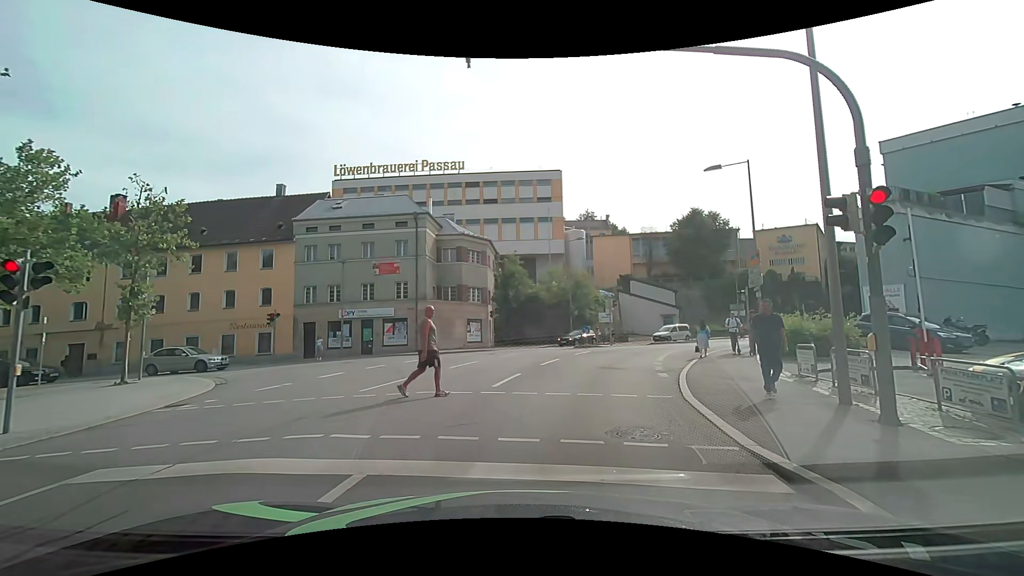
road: residential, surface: asphalt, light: Day
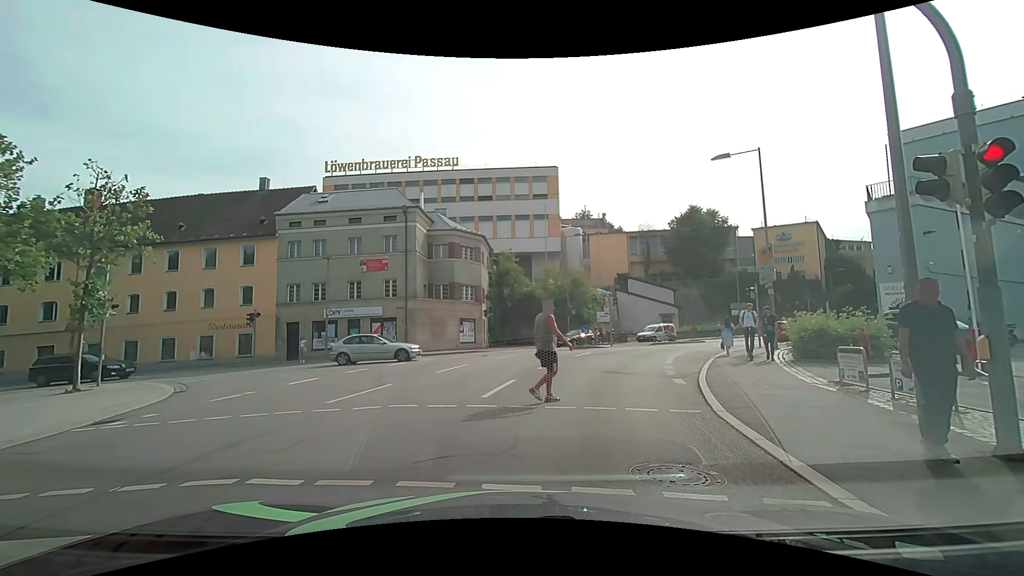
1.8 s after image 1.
(0.0, +1.7) m; -2°
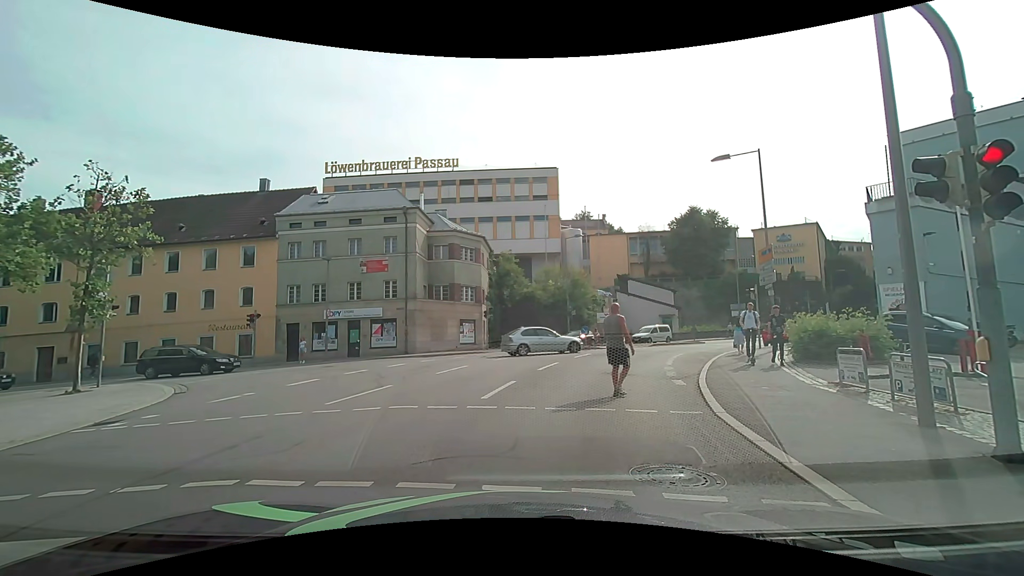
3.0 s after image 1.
(0.0, +0.1) m; 0°
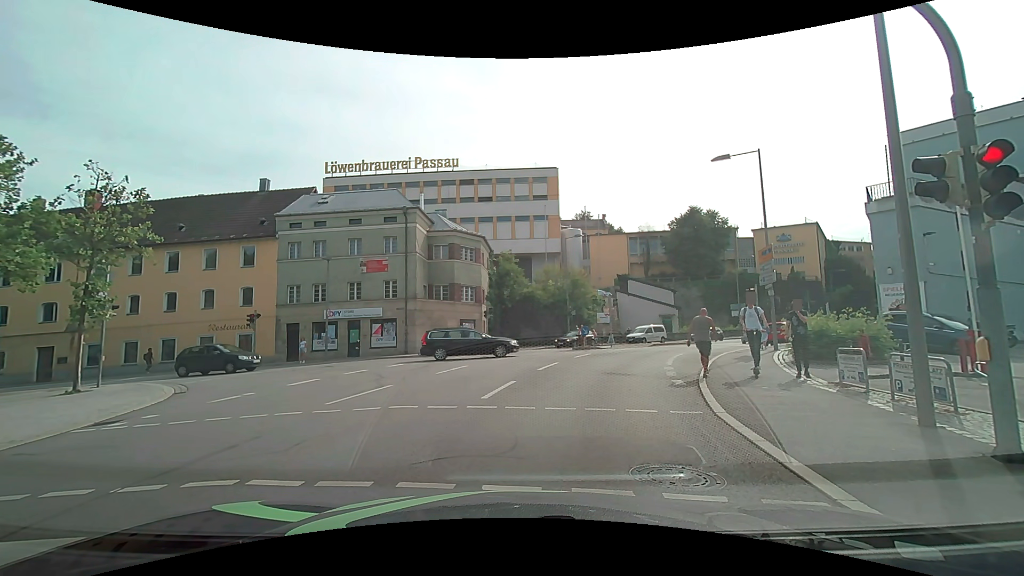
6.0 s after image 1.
(0.0, 0.0) m; 0°
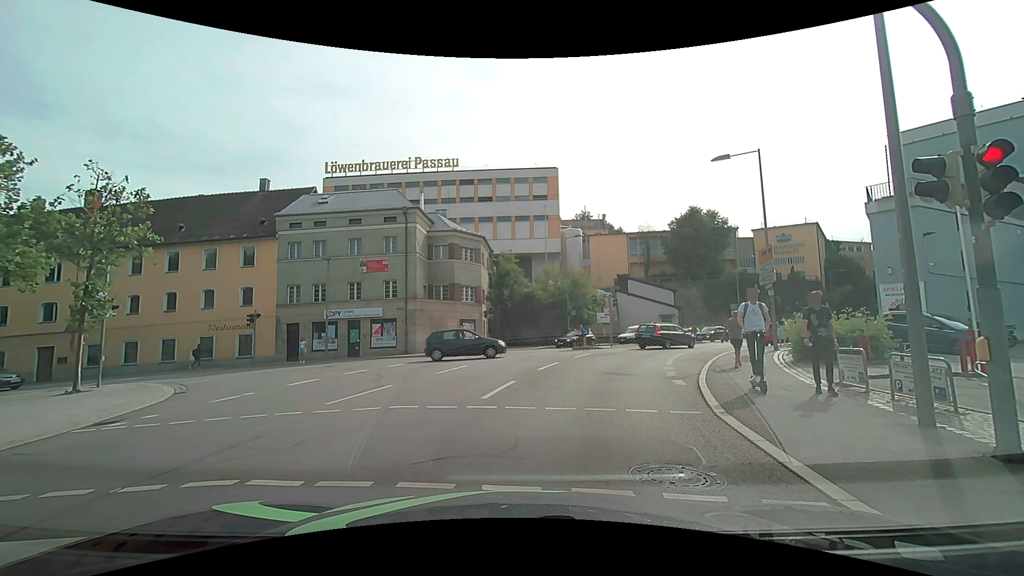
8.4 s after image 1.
(0.0, 0.0) m; 0°
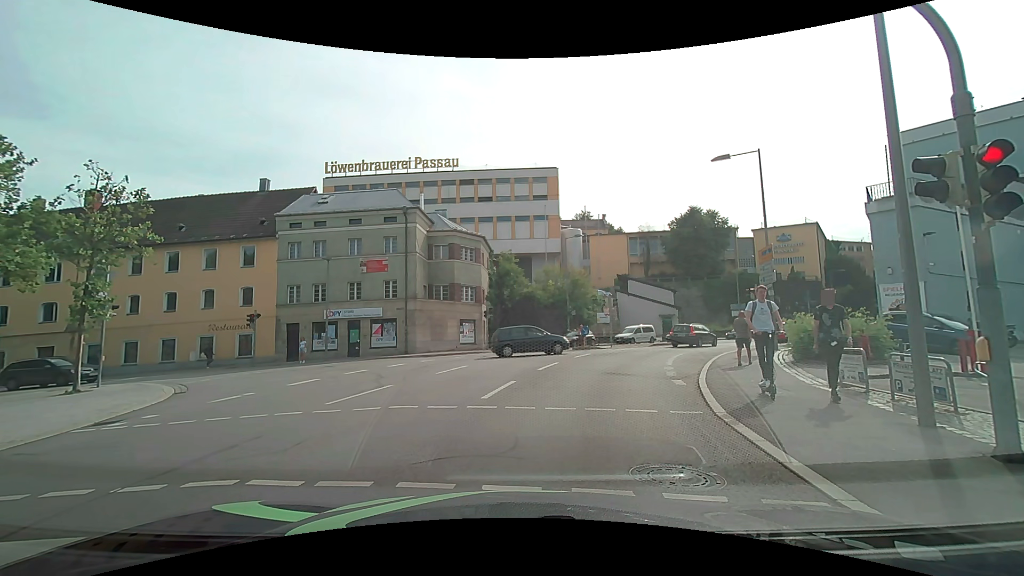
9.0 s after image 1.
(0.0, 0.0) m; 0°
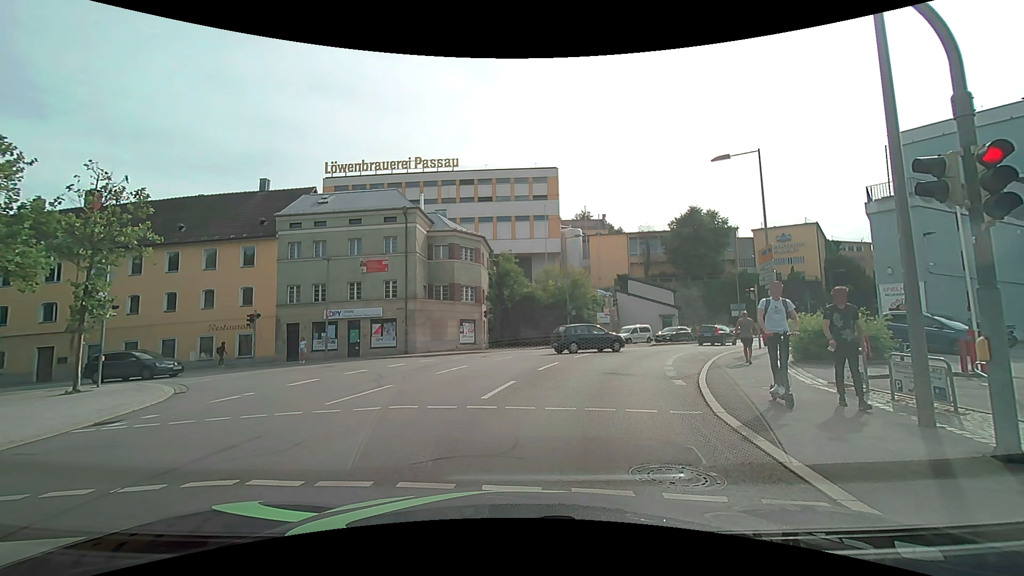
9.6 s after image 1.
(0.0, 0.0) m; 0°
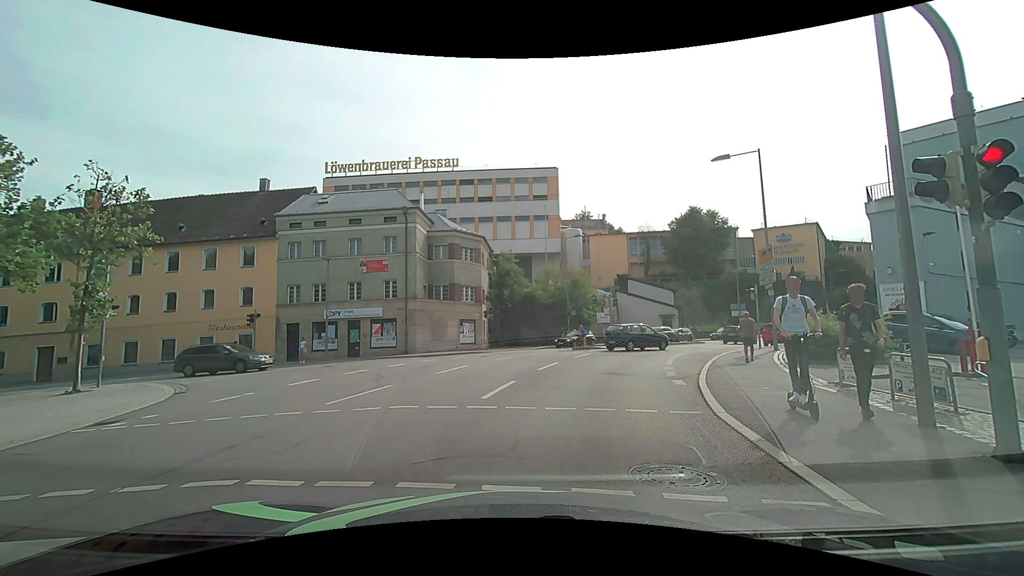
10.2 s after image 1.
(0.0, 0.0) m; 0°
(+1, +10) (+4, +20) (+8, +29) (+14, +37) (+20, +44) (+27, +51) (+35, +58) (+42, +65) (+50, +71) (+58, +77) m
